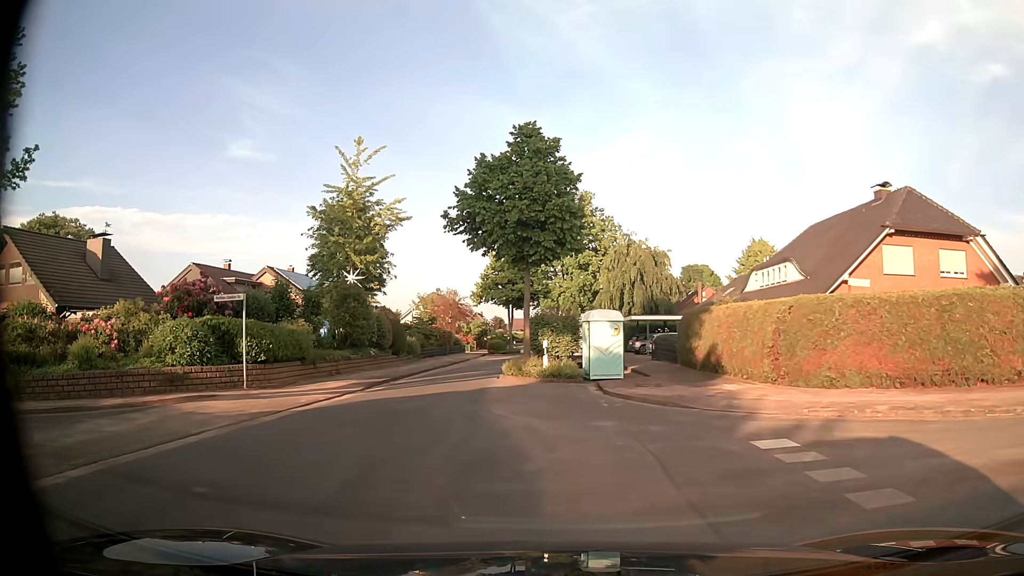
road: residential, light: Day
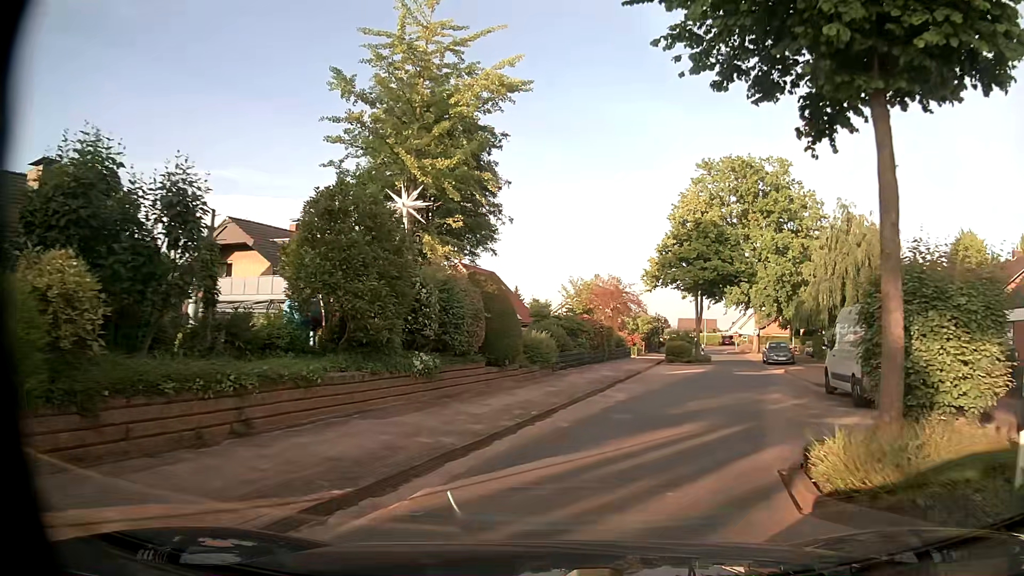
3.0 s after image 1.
(-2.1, +17.3) m; -15°
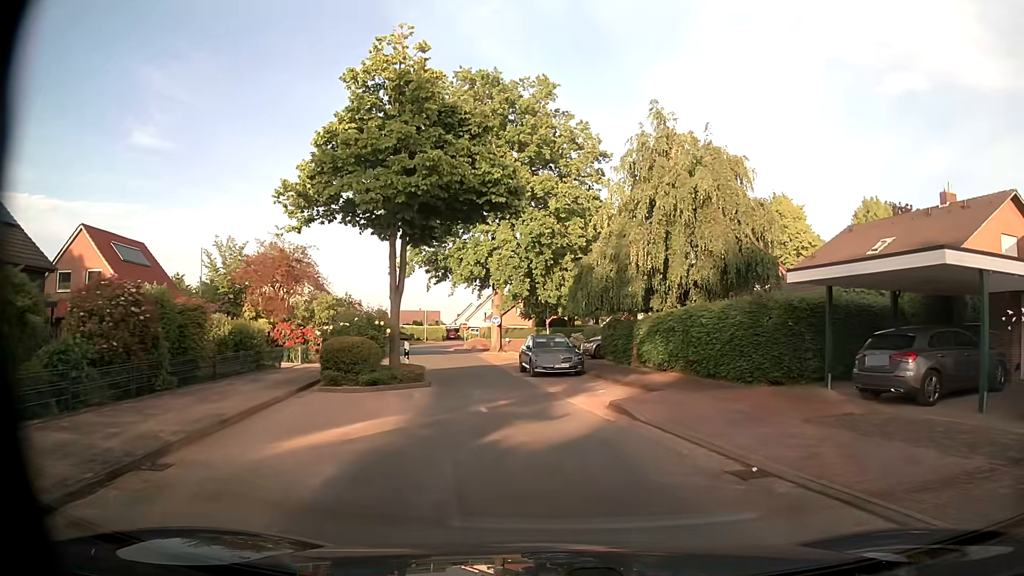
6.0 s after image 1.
(+4.8, +19.8) m; +25°
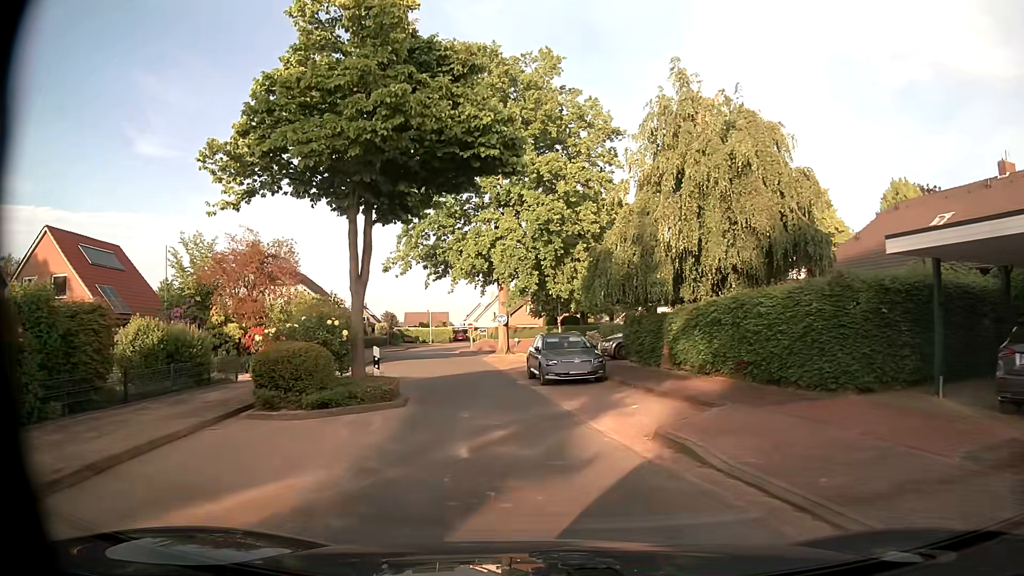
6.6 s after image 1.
(0.0, +4.5) m; -1°
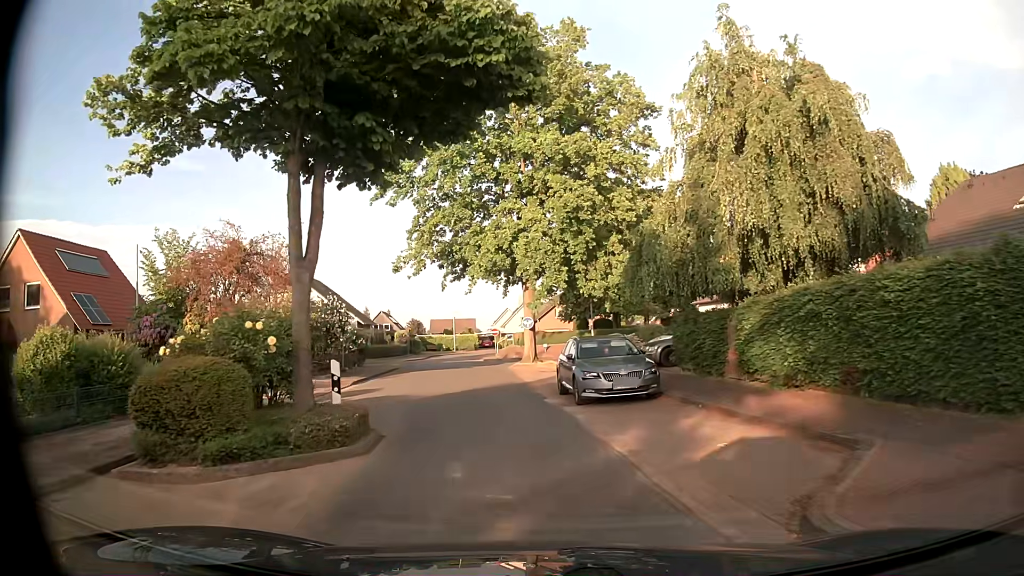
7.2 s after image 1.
(-0.1, +4.6) m; -3°
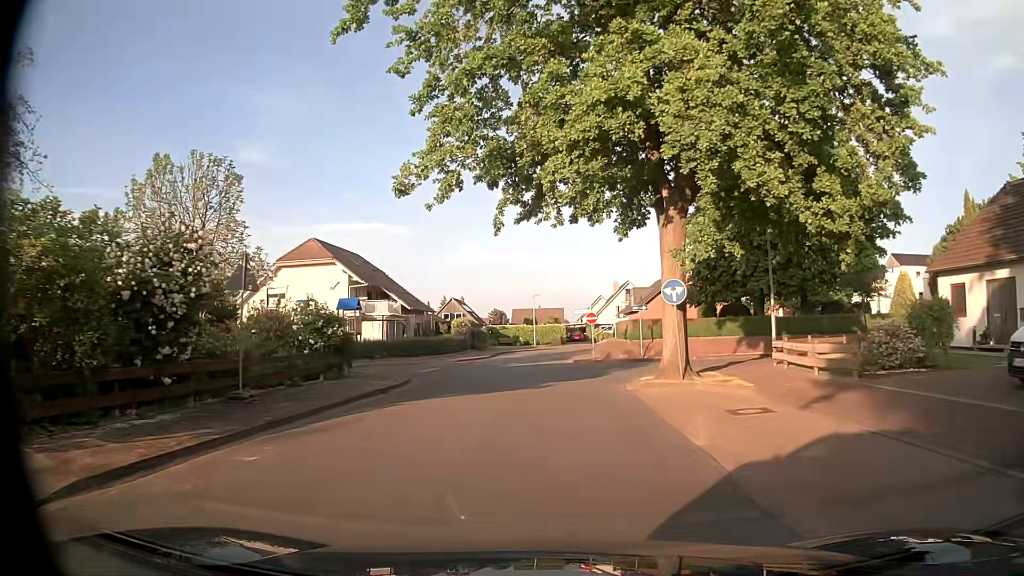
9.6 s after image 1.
(-1.9, +19.4) m; -7°
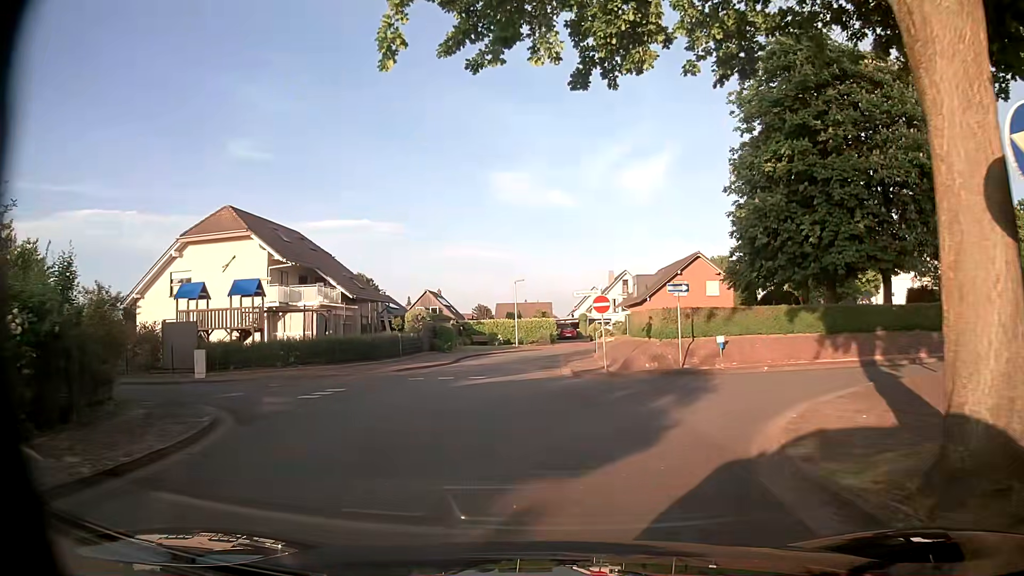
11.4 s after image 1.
(0.0, +13.0) m; 0°
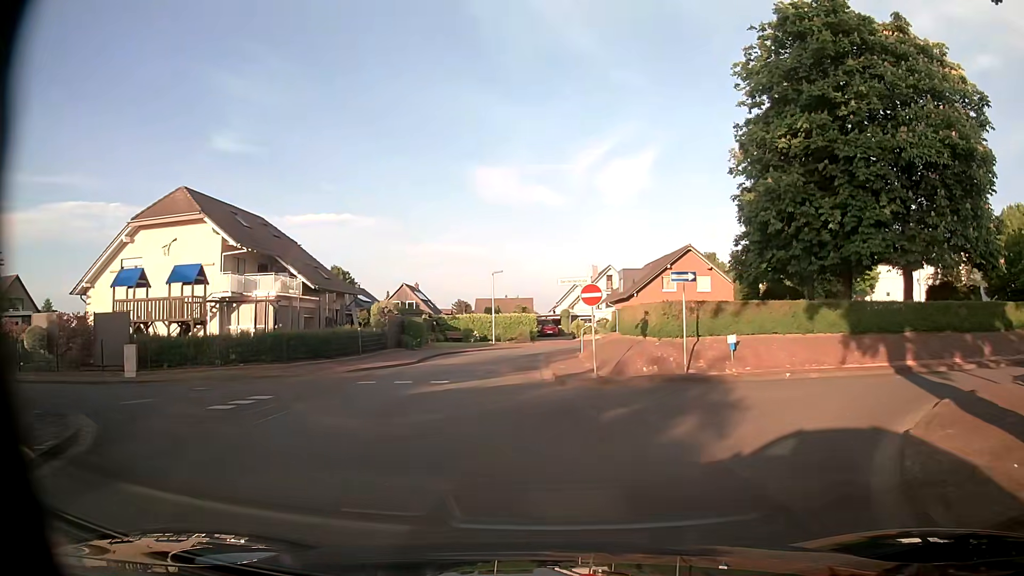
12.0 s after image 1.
(+0.1, +3.7) m; +3°
